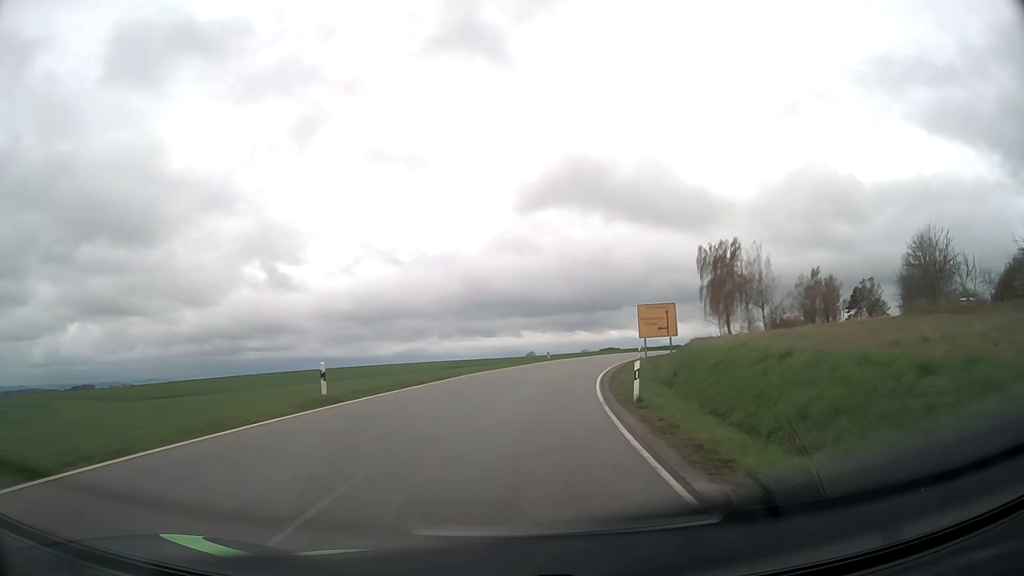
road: tertiary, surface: asphalt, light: Day
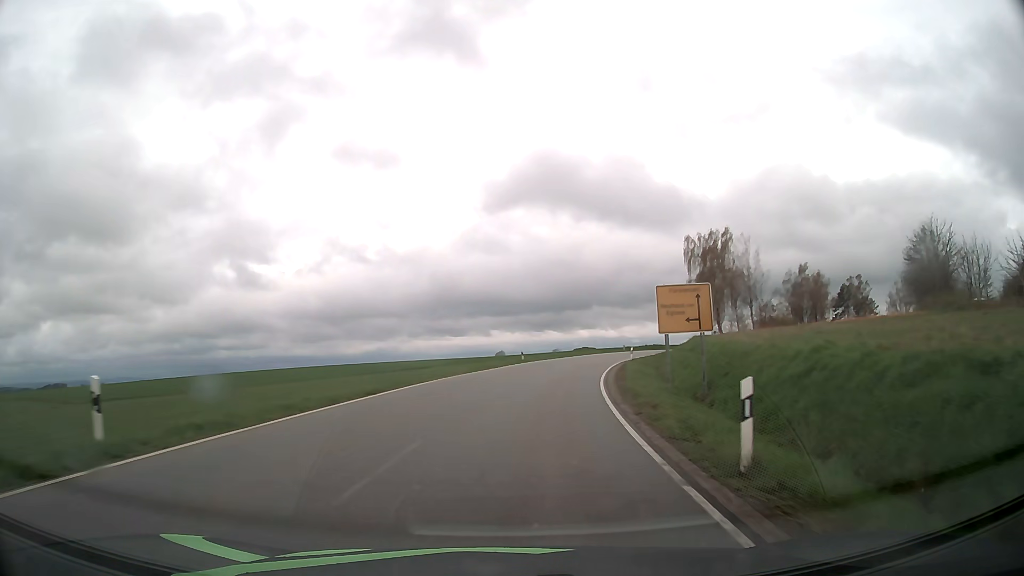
(+0.2, +9.3) m; +2°
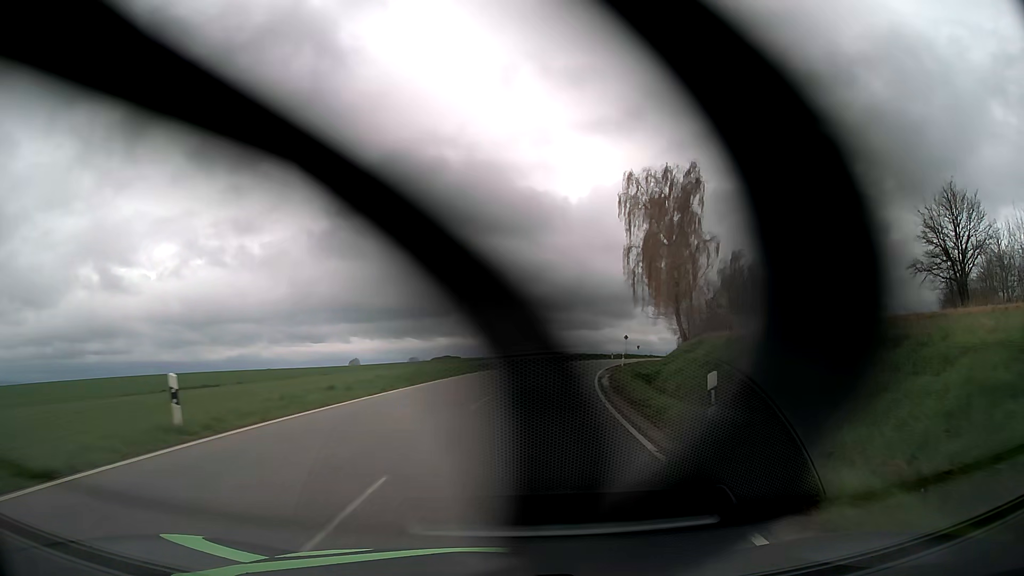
(+4.0, +38.1) m; +12°
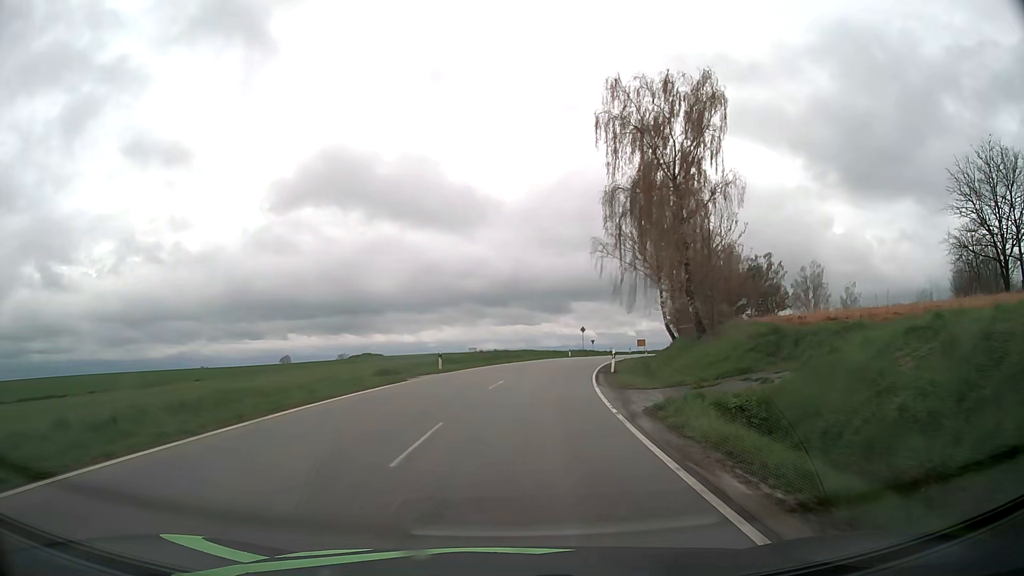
(+1.0, +19.3) m; +5°
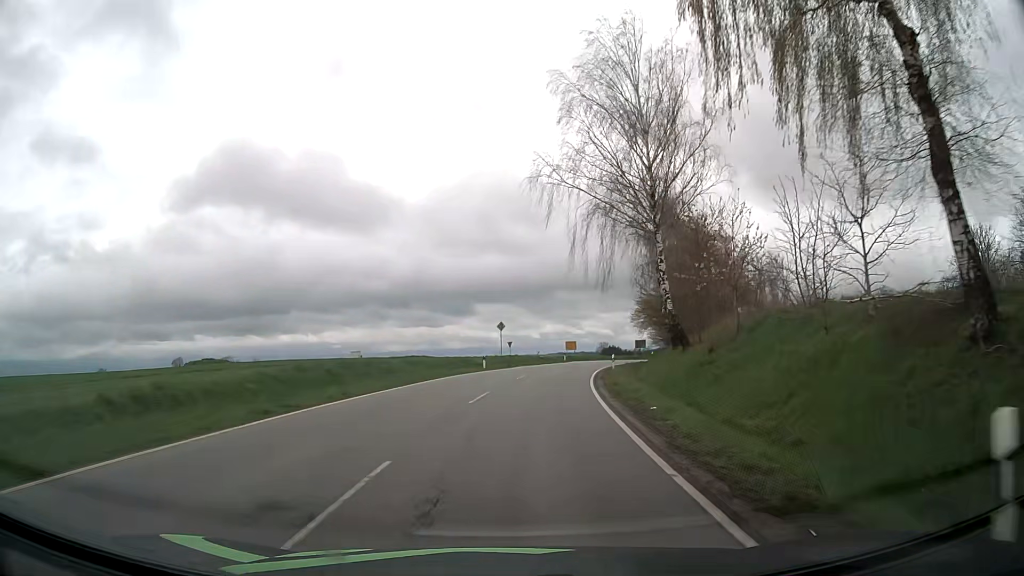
(+1.7, +27.0) m; +8°
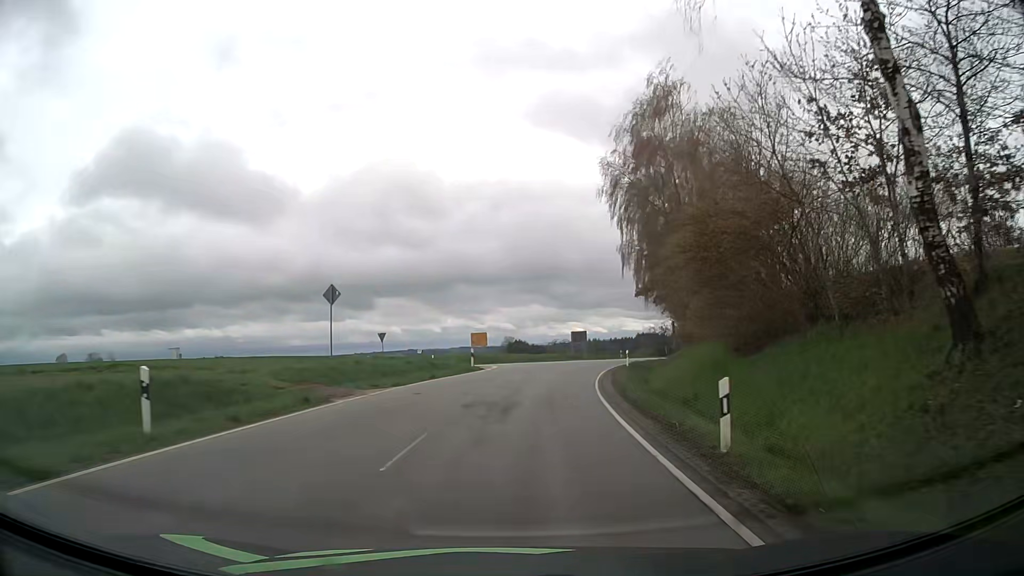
(+2.3, +31.8) m; +8°
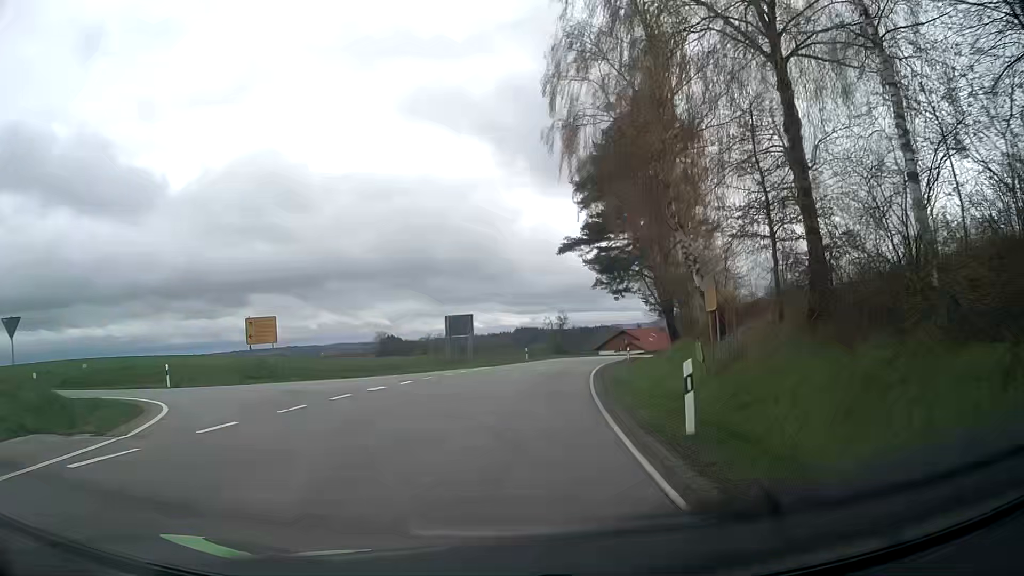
(+2.9, +31.7) m; +10°
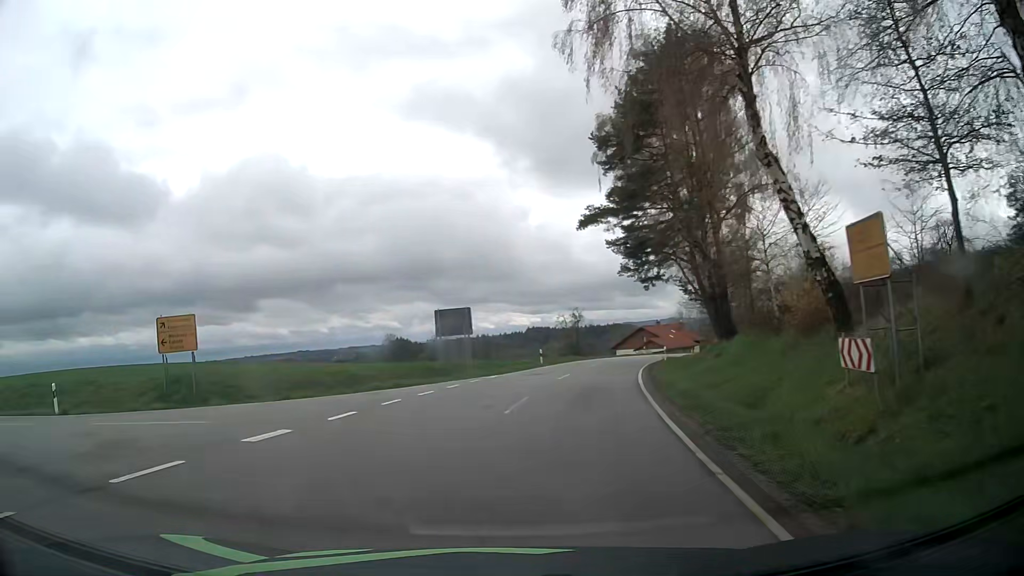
(+0.2, +9.1) m; 0°
(-2, +10) (-10, +15) (-20, +17) (-29, +20) (-39, +23) (-48, +27) (-57, +32) (-65, +38) (-73, +43) (-82, +48) m
